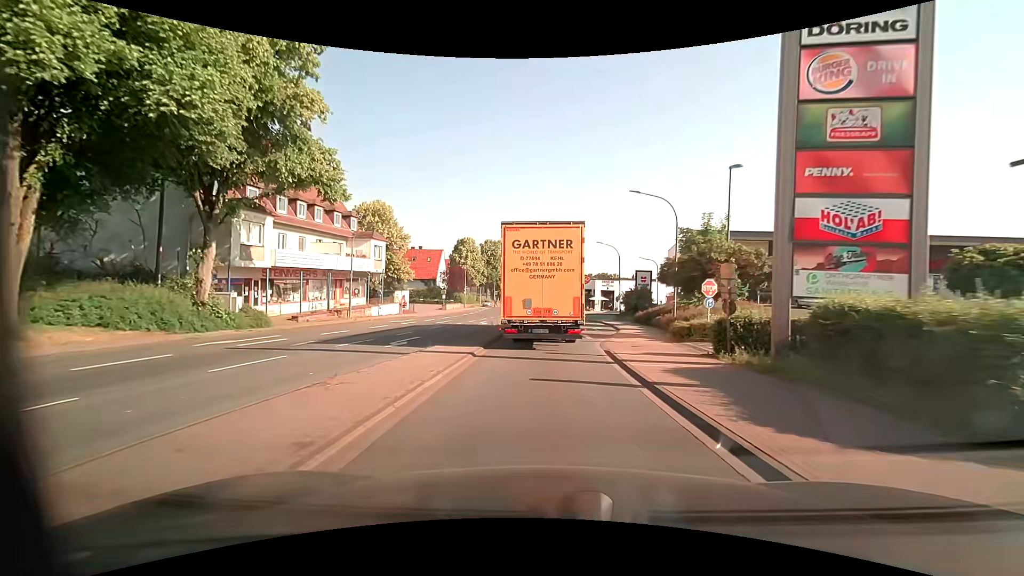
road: primary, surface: asphalt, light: Day
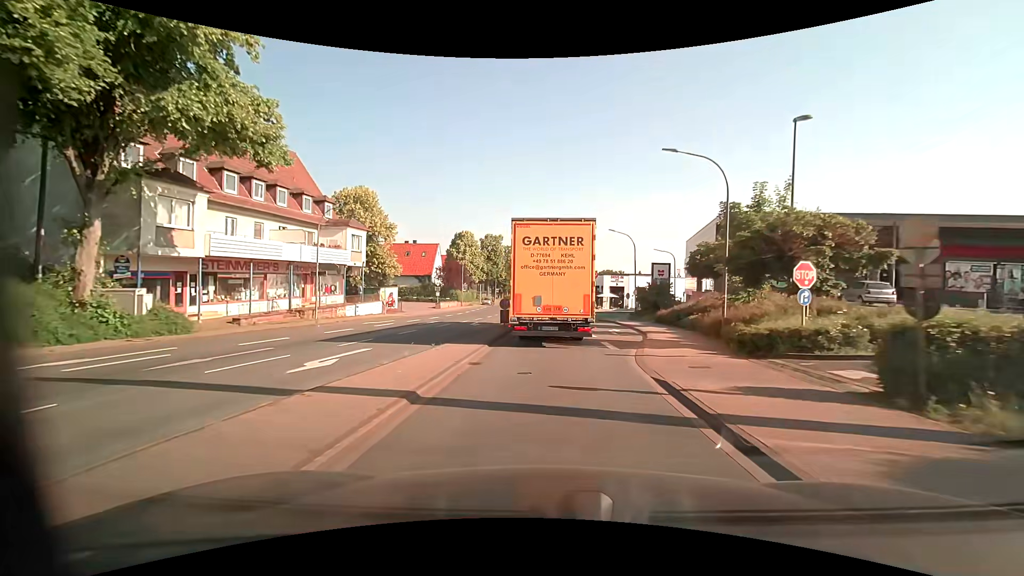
(-0.1, +6.6) m; -1°
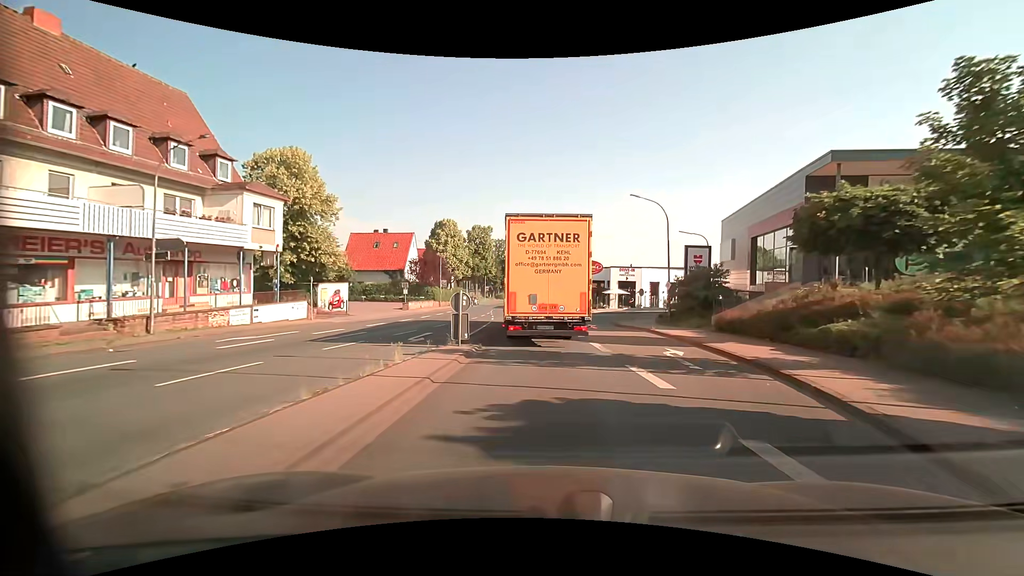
(+0.1, +13.4) m; +1°
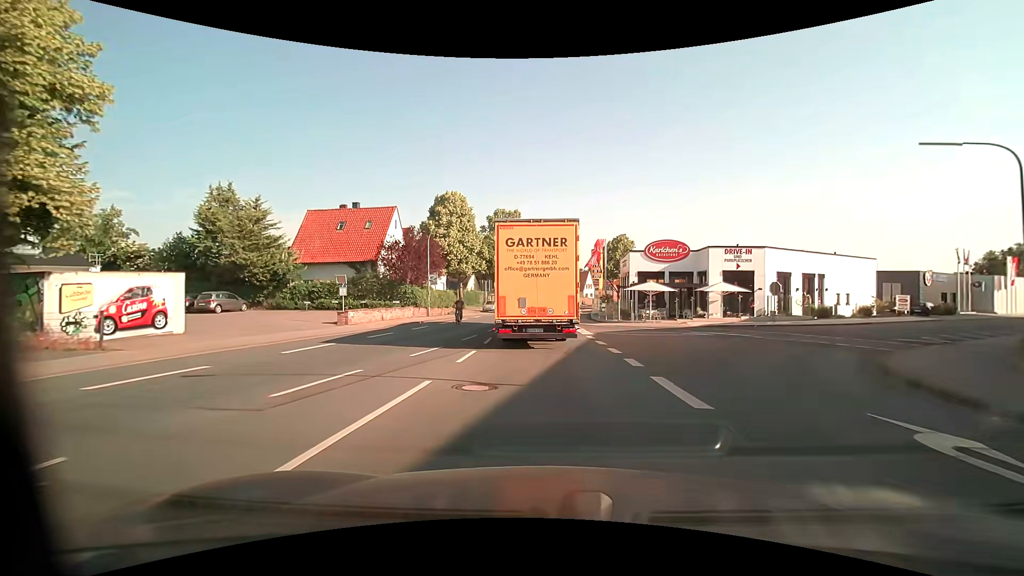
(-0.7, +24.8) m; -4°
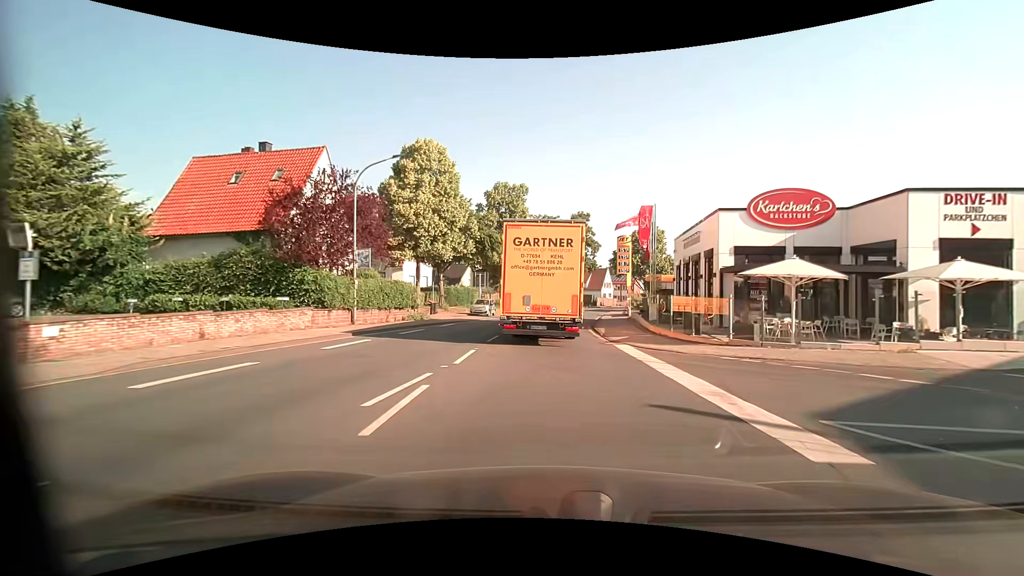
(-0.6, +19.0) m; -2°
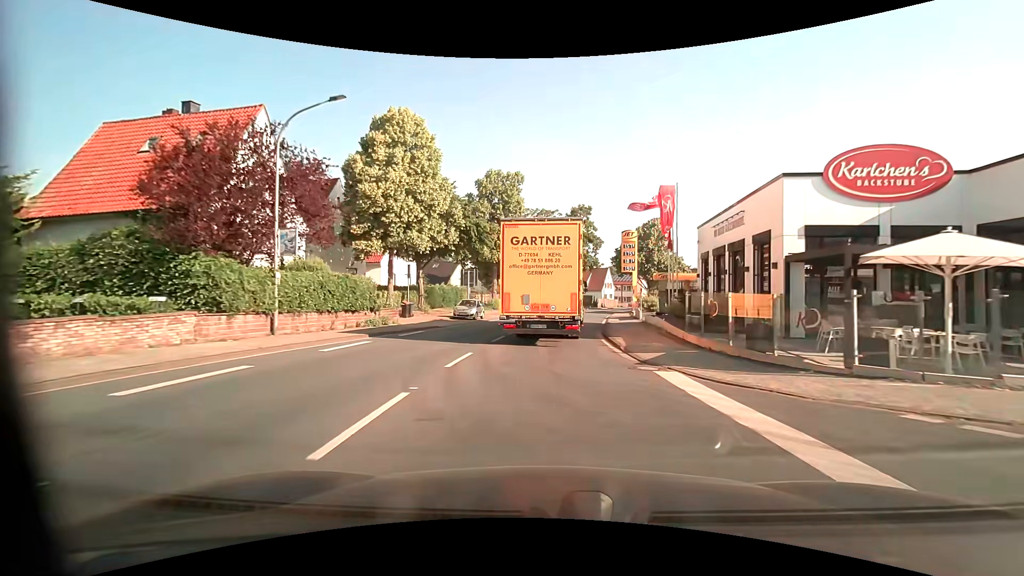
(0.0, +6.6) m; 0°
